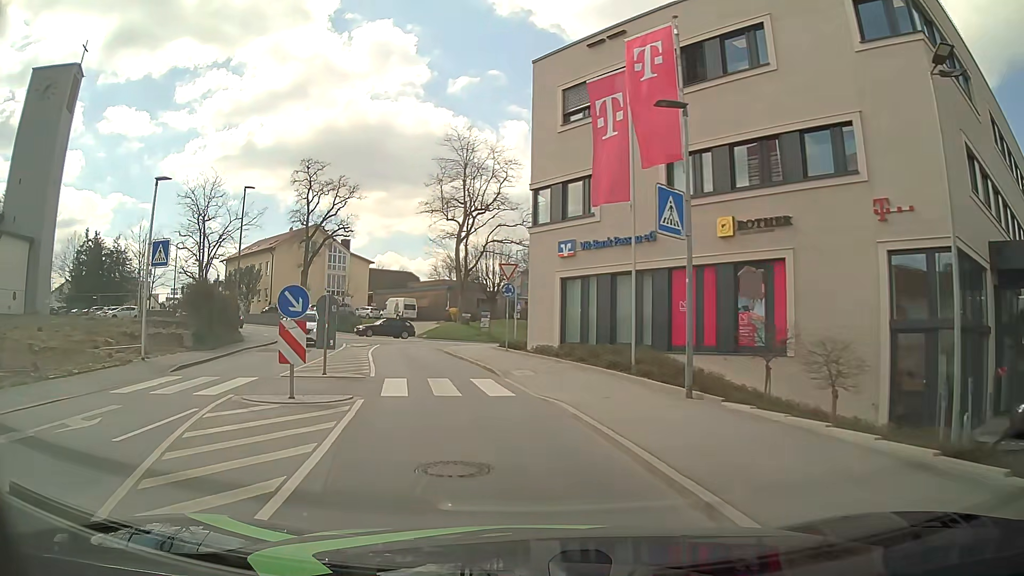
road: tertiary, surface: asphalt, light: Day
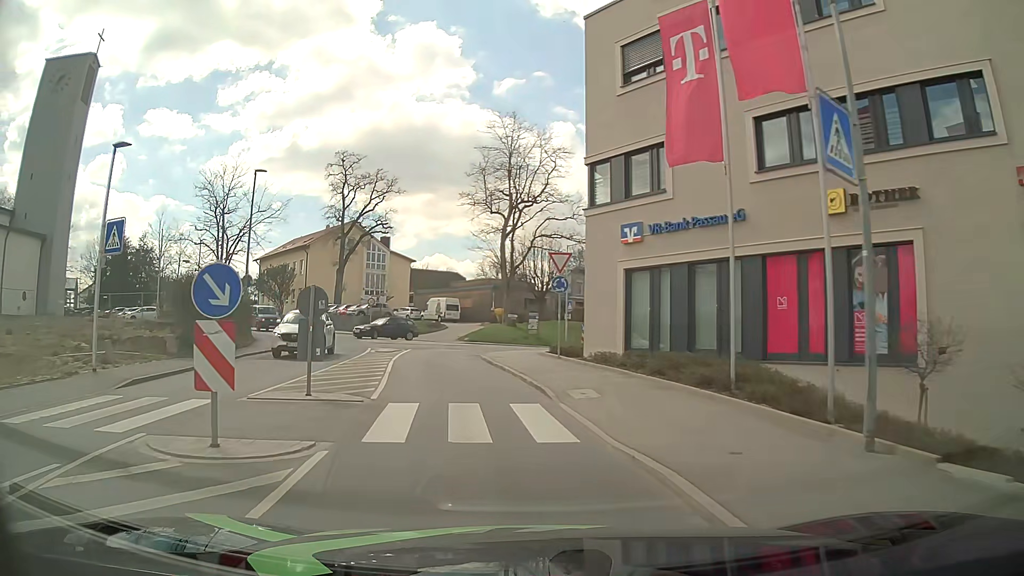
(-0.2, +4.8) m; -4°
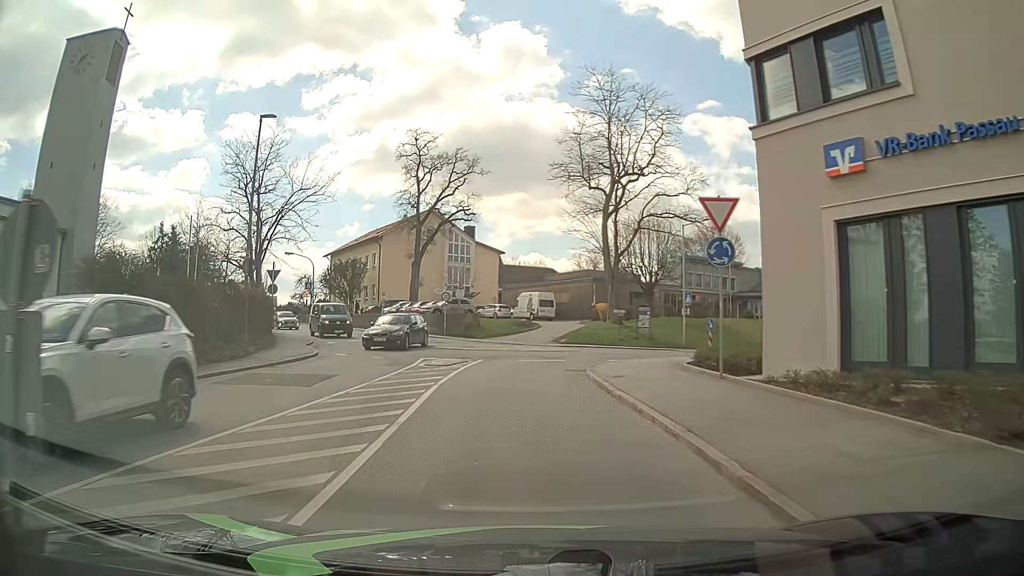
(-0.7, +9.4) m; -9°
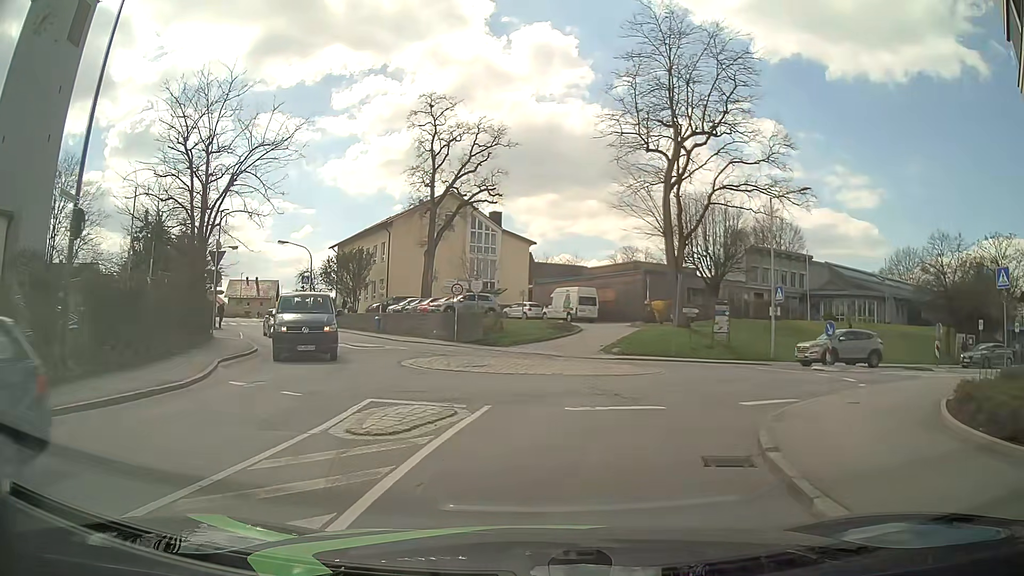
(-0.3, +10.6) m; -3°
